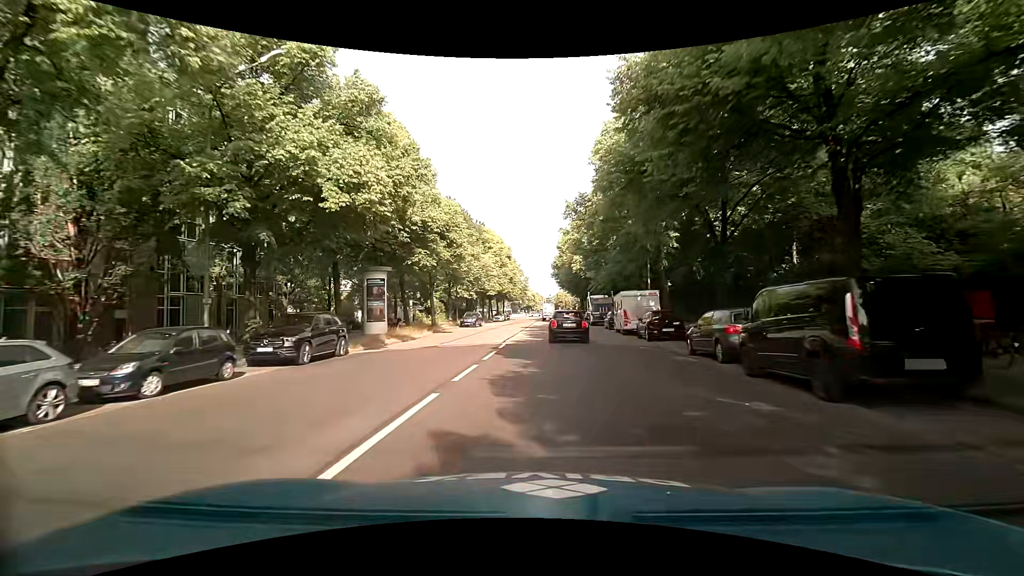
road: tertiary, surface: asphalt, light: Day
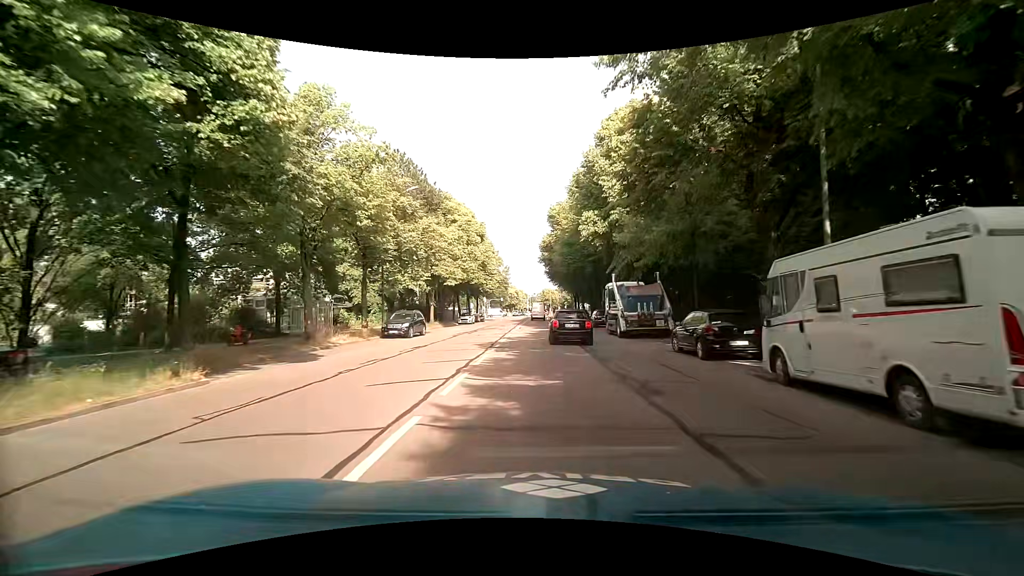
(+0.6, +24.1) m; +2°
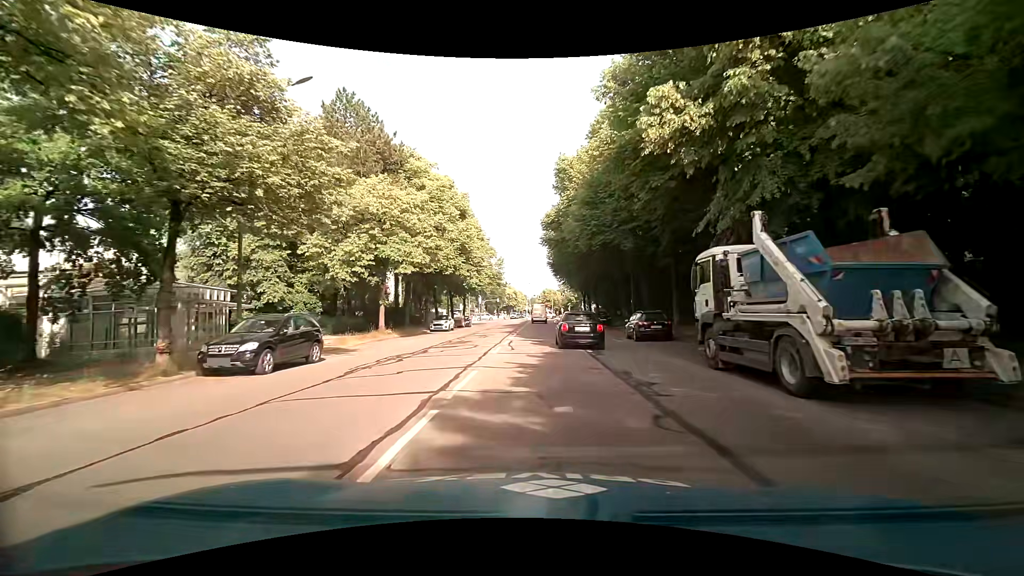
(+0.2, +17.5) m; +1°
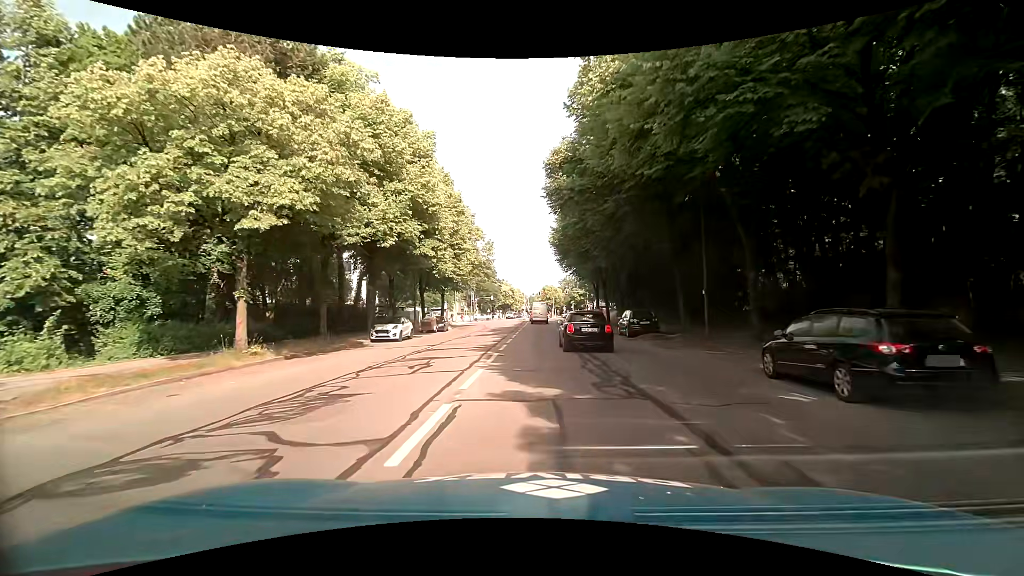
(0.0, +16.9) m; 0°
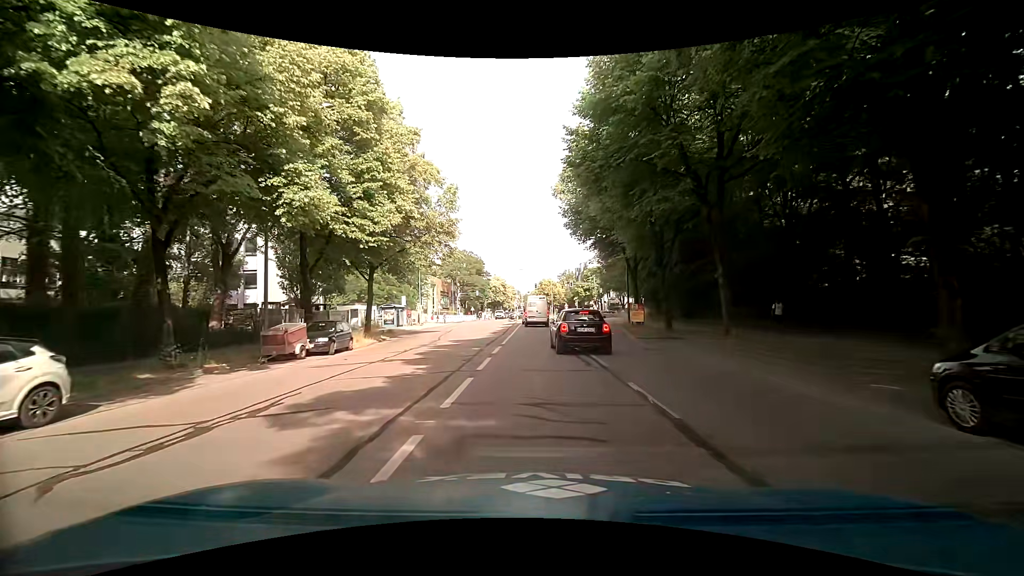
(-0.2, +24.4) m; 0°
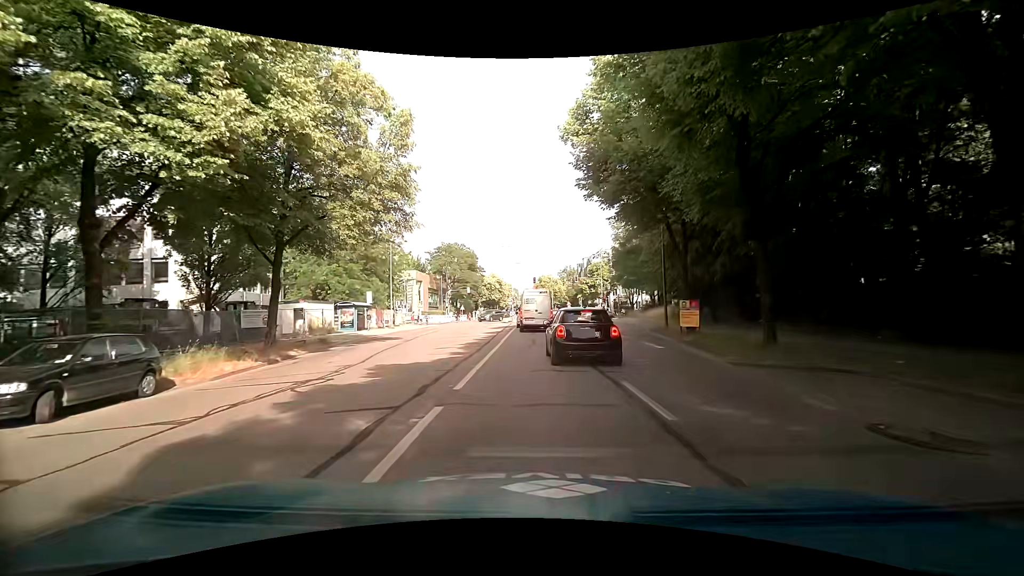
(0.0, +12.0) m; 0°
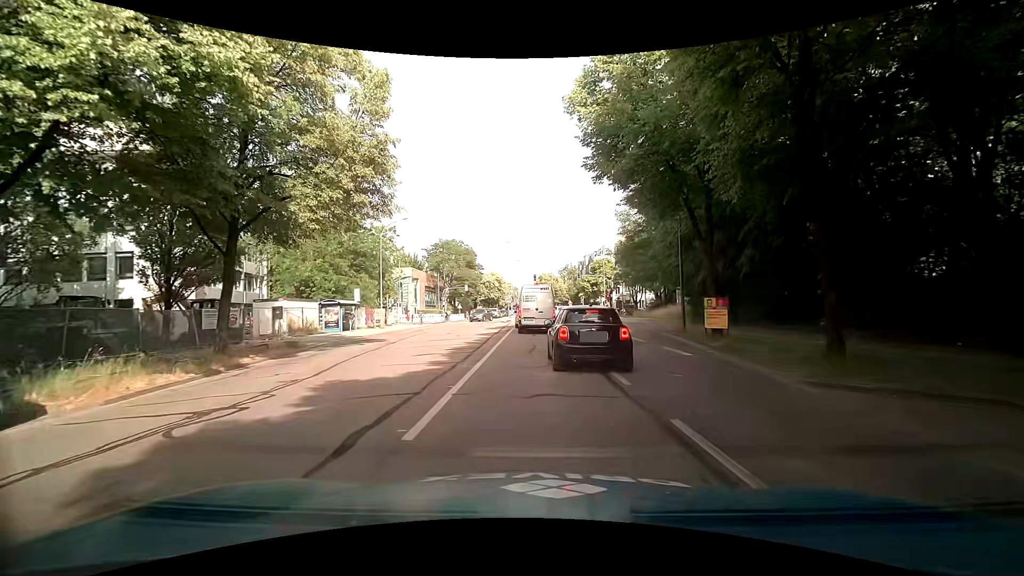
(0.0, +3.3) m; 0°
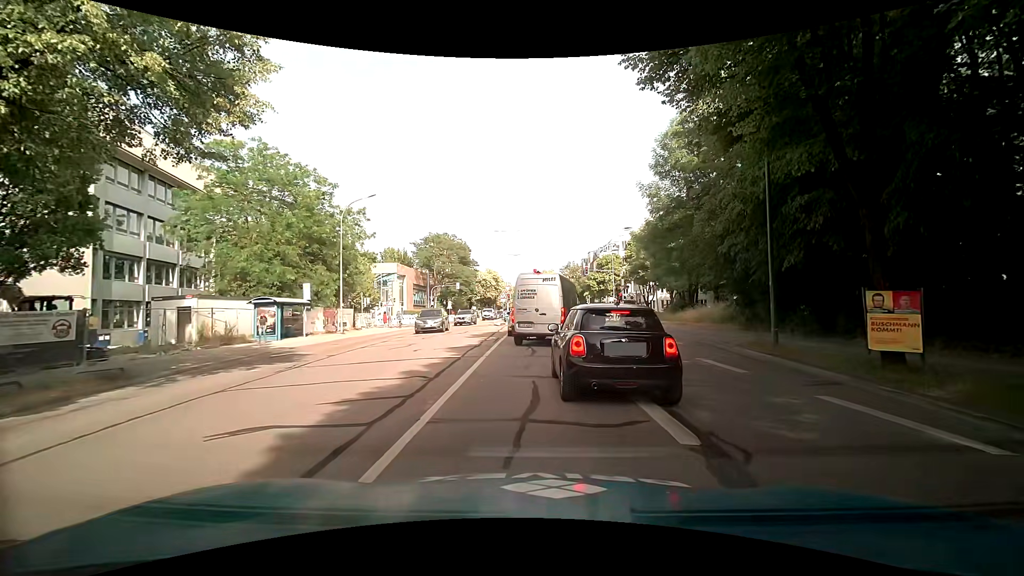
(-0.1, +9.5) m; -1°
